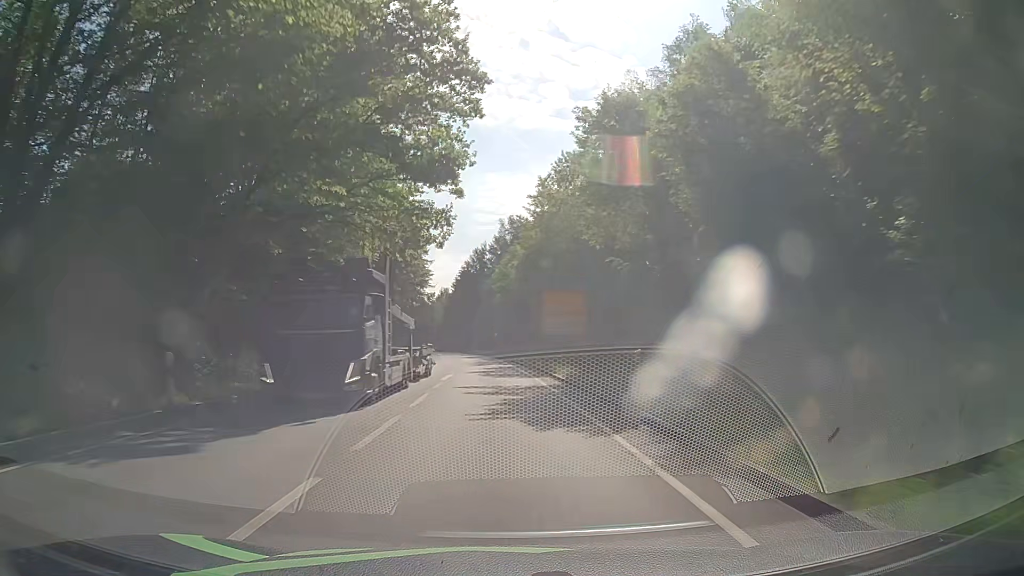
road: primary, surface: asphalt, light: Day
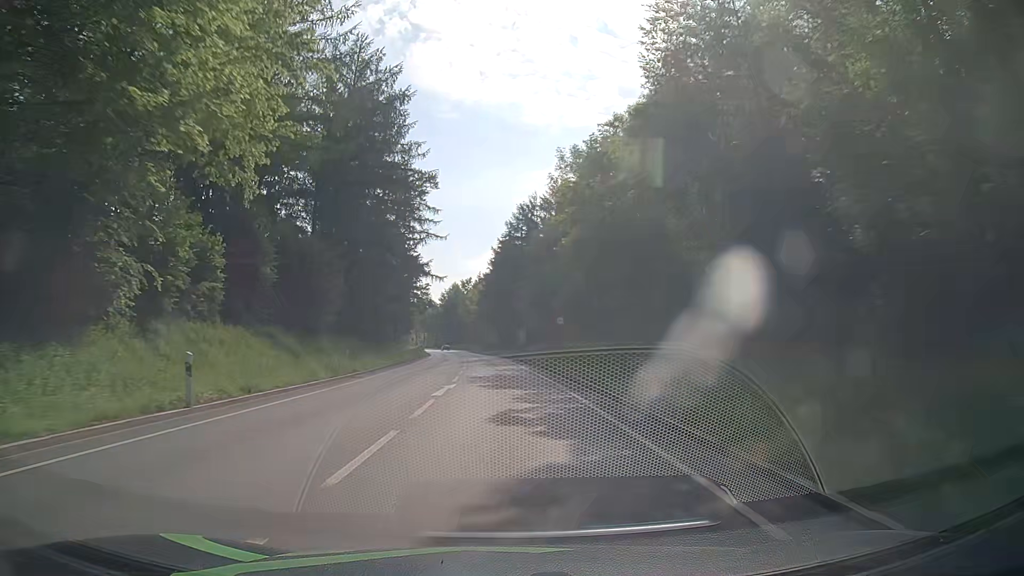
(-1.7, +50.2) m; -4°
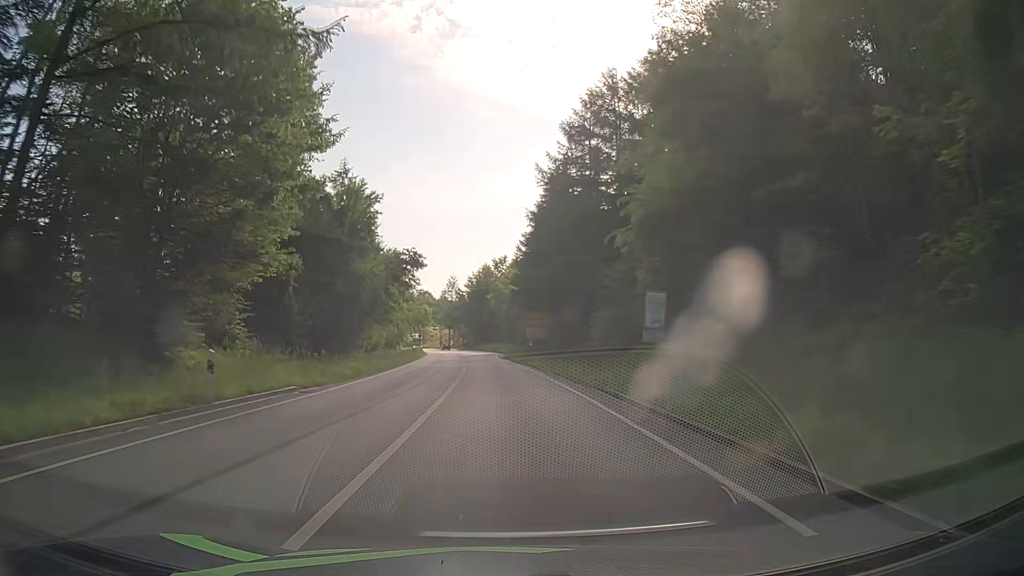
(-1.4, +50.2) m; -3°
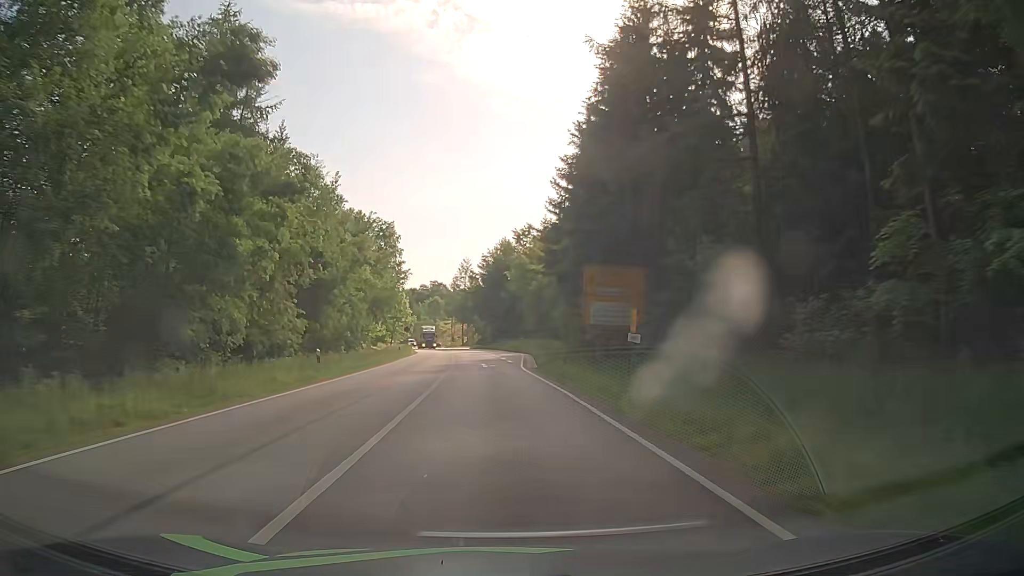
(-0.5, +36.6) m; -2°
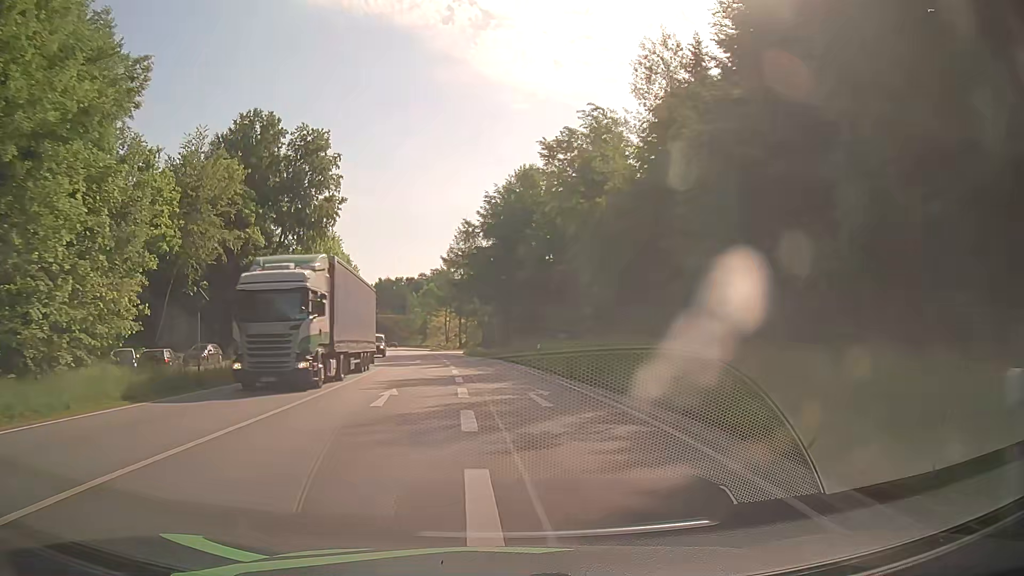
(-0.6, +55.5) m; -1°
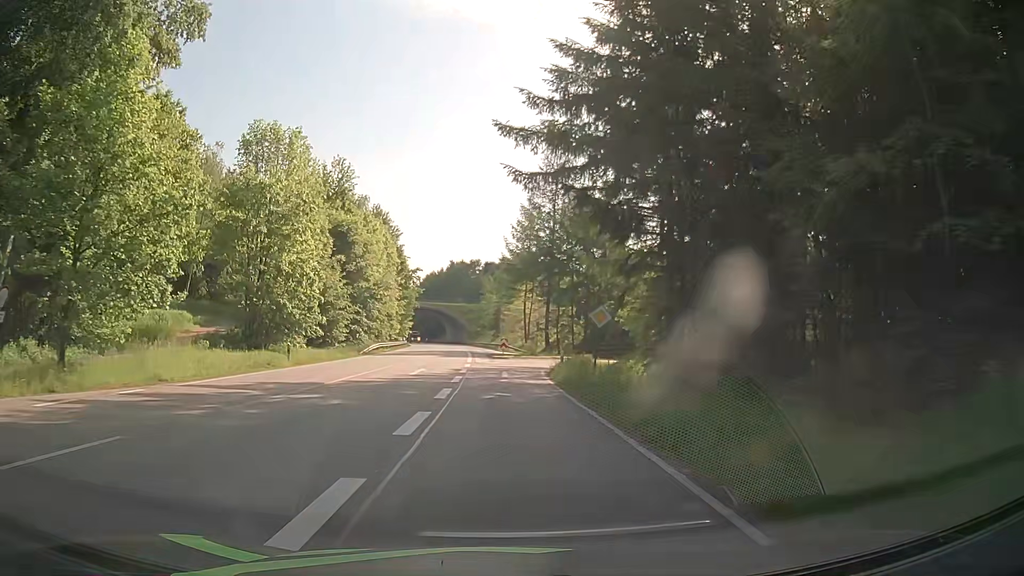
(-2.9, +48.2) m; -9°
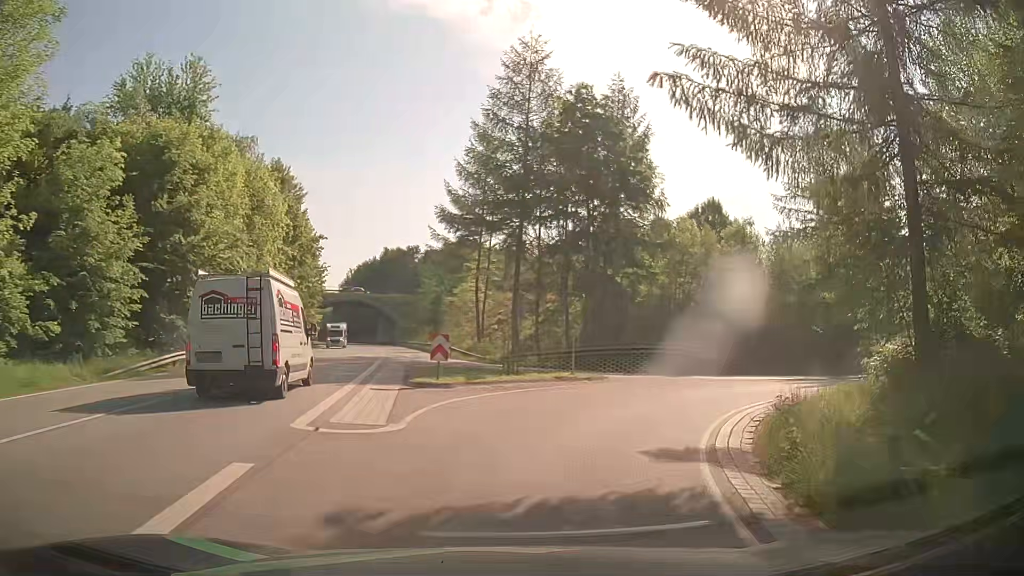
(+0.4, +28.9) m; +5°
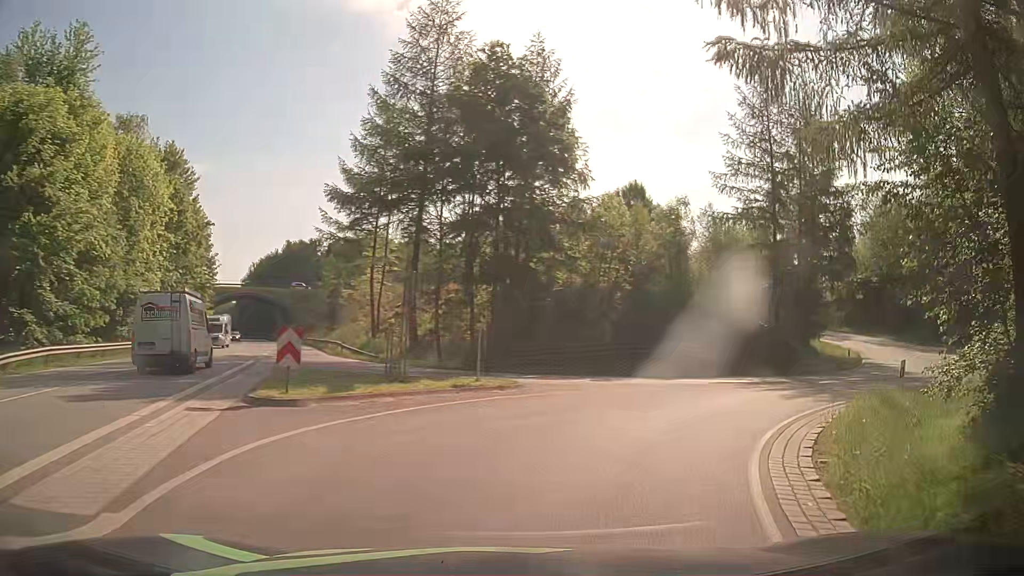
(+0.3, +5.6) m; +7°
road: primary_link
(+2, +10) (+8, +18) (+16, +24) (+24, +30) (+30, +37) (+35, +46) (+37, +56) (+37, +66) (+34, +75) (+30, +84) m
